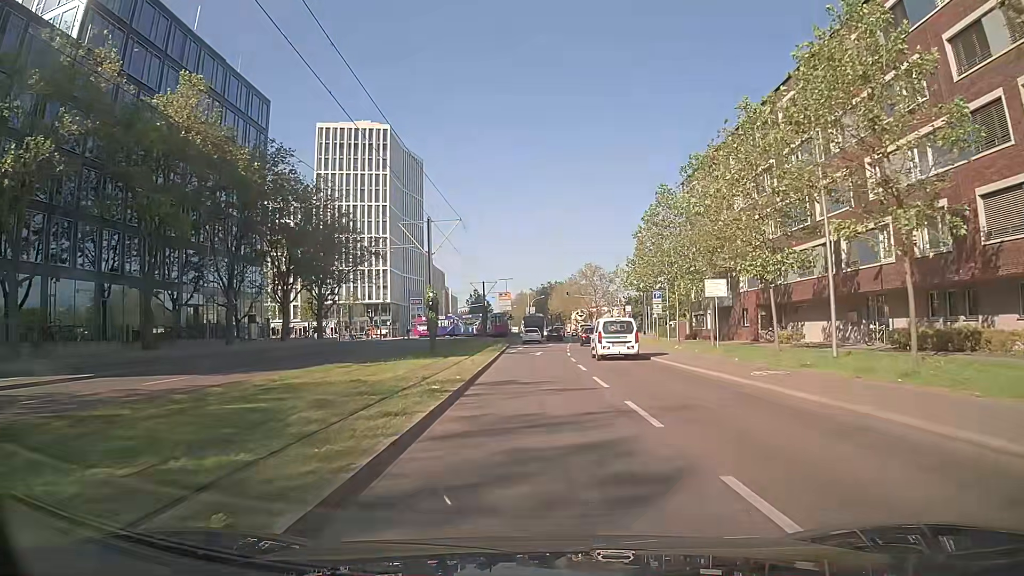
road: secondary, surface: asphalt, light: Day
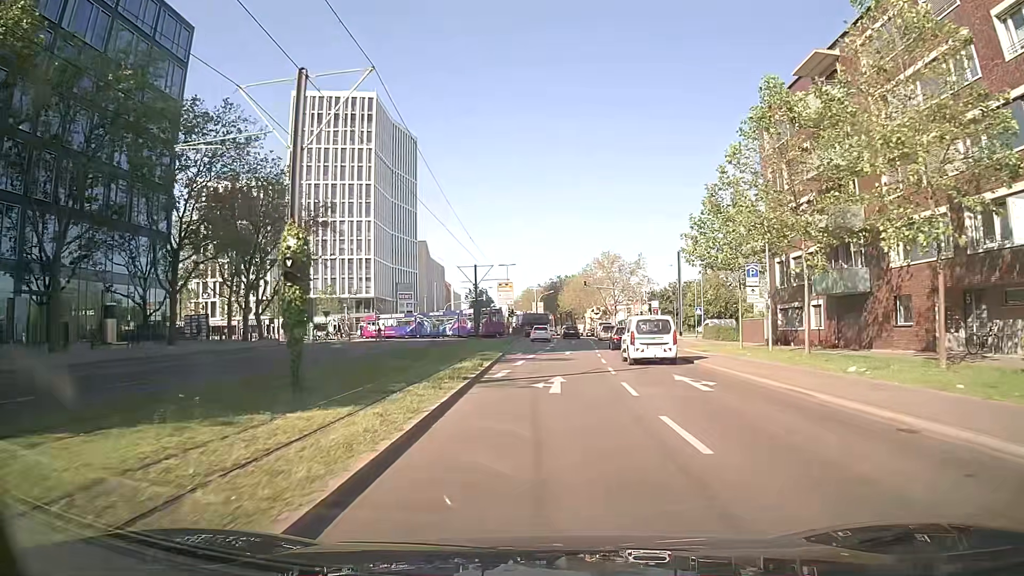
(-0.3, +21.0) m; -1°
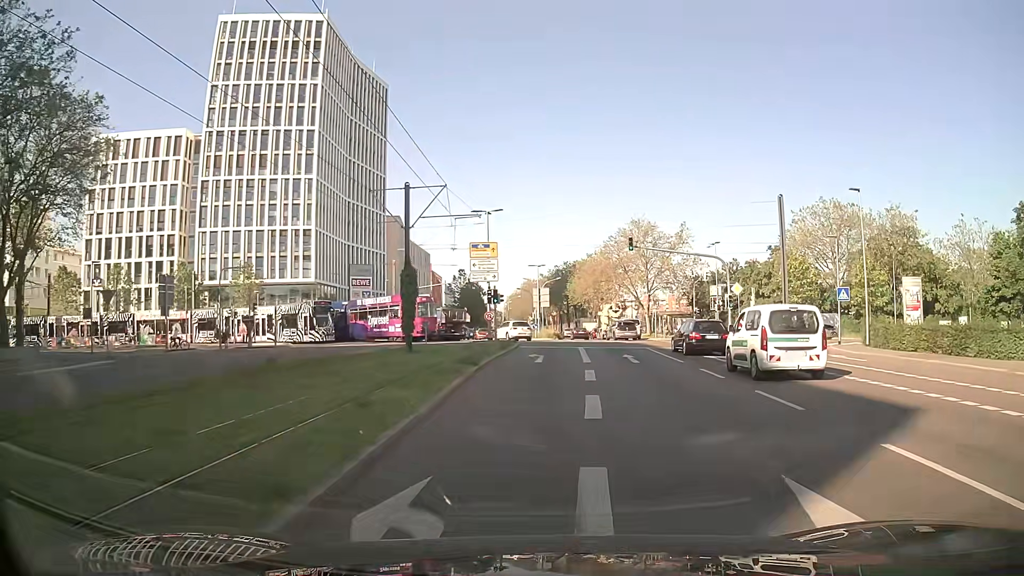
(0.0, +35.0) m; 0°
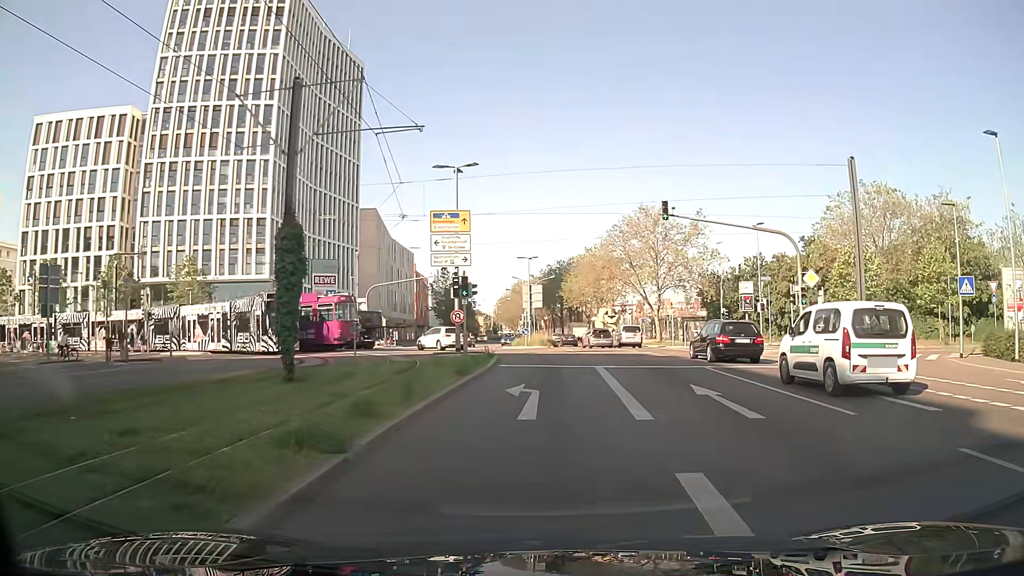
(+0.1, +13.2) m; +1°
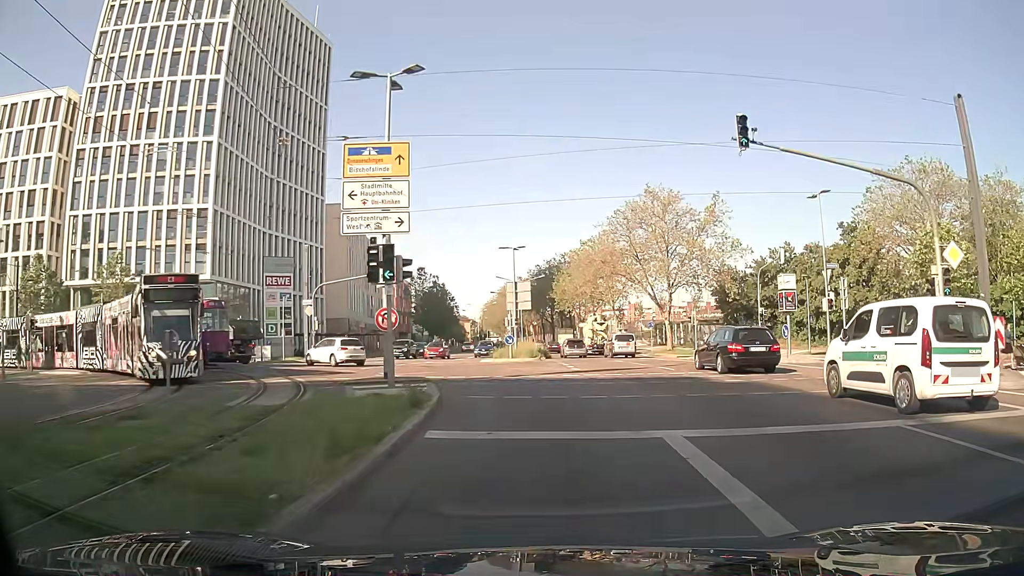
(+0.1, +12.2) m; +1°
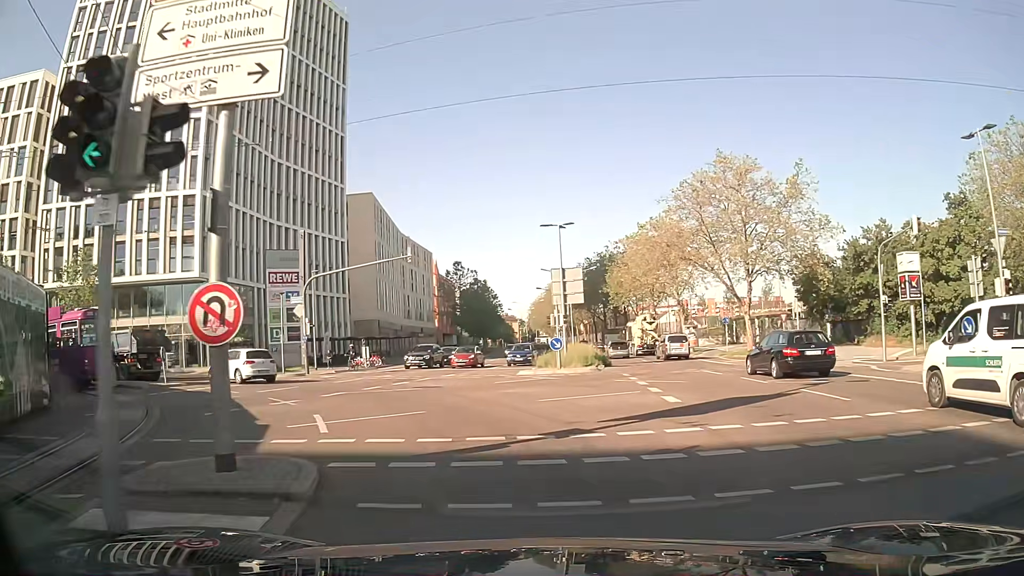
(-0.1, +11.1) m; -4°
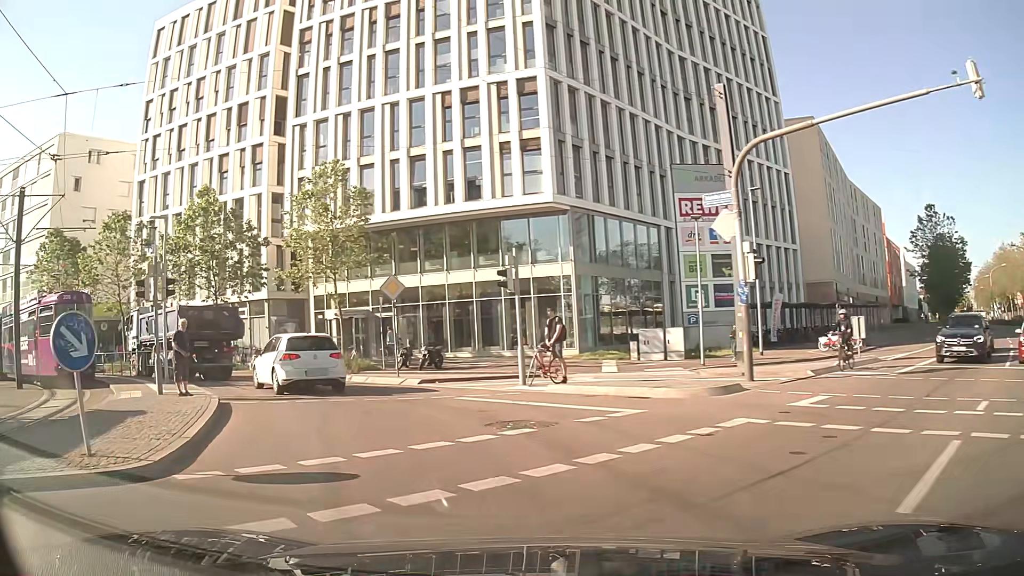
(-6.8, +22.0) m; -38°
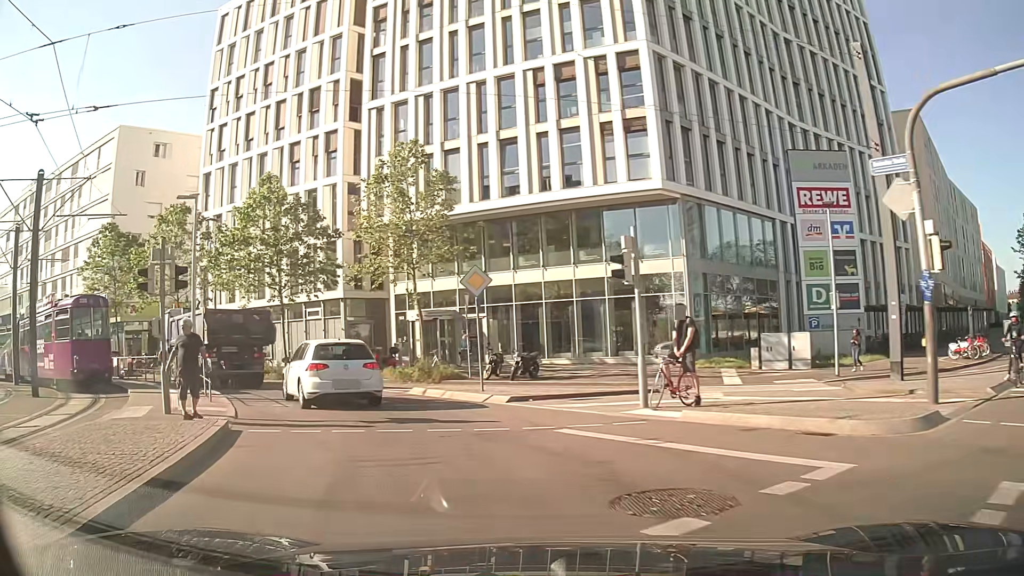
(-0.3, +4.0) m; -8°
